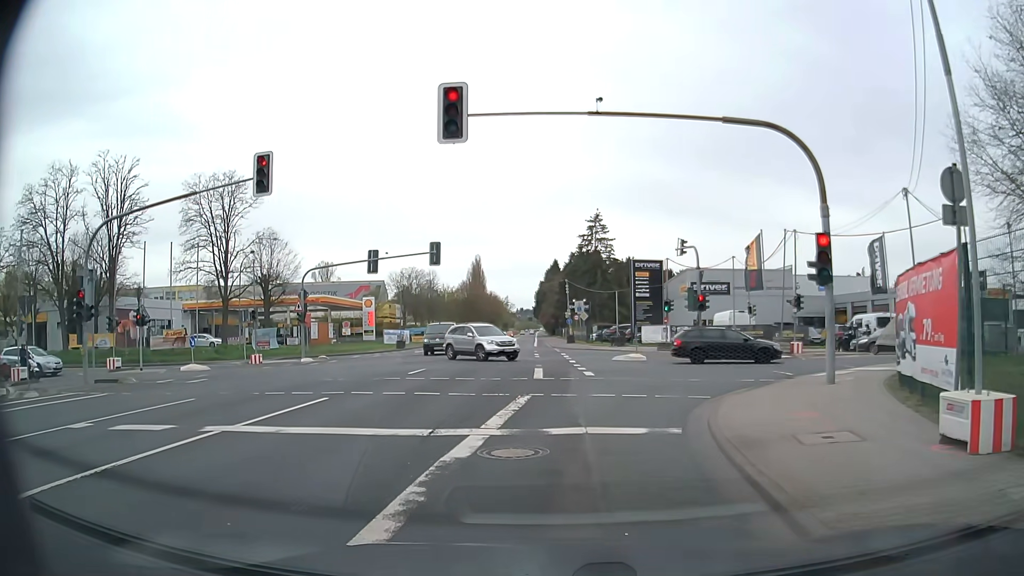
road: secondary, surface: asphalt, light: Day
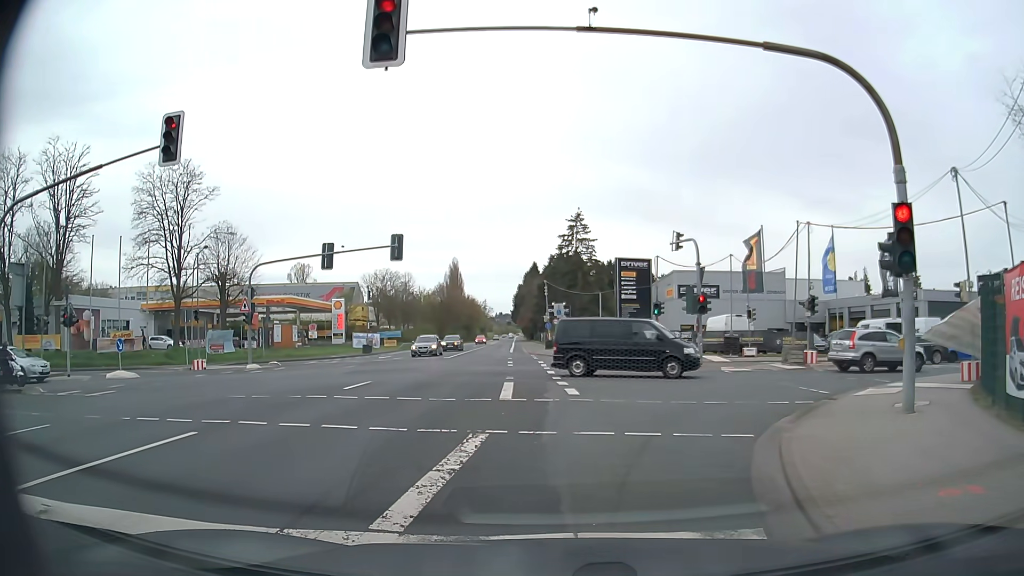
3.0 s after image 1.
(+0.1, +4.4) m; +2°
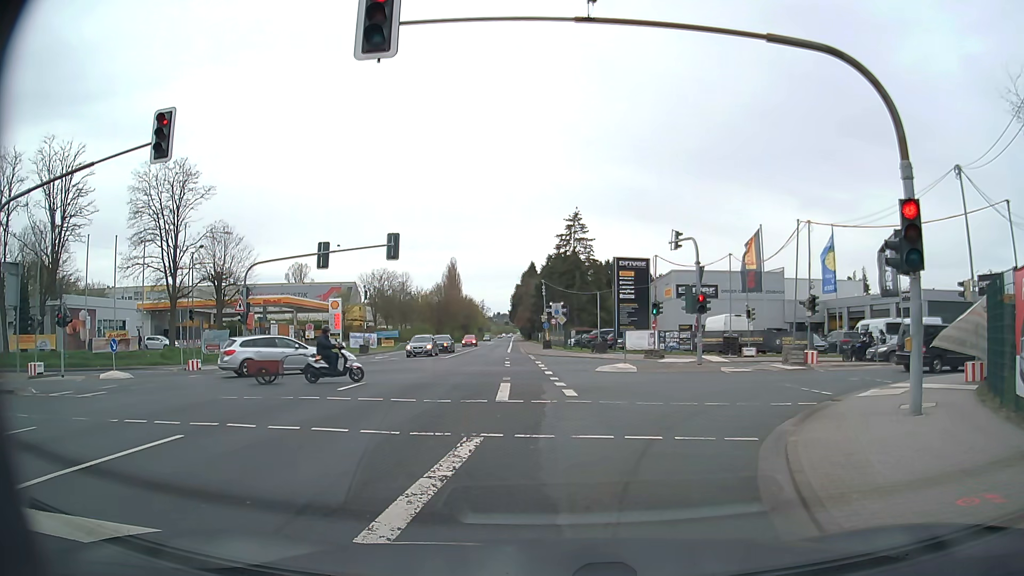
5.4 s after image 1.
(0.0, +0.4) m; 0°
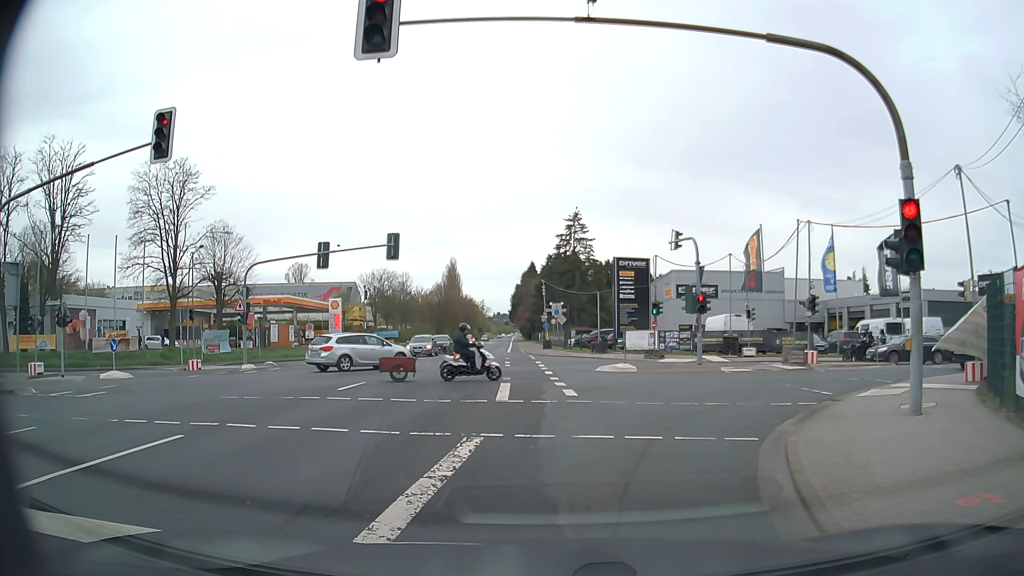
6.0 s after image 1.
(0.0, 0.0) m; 0°
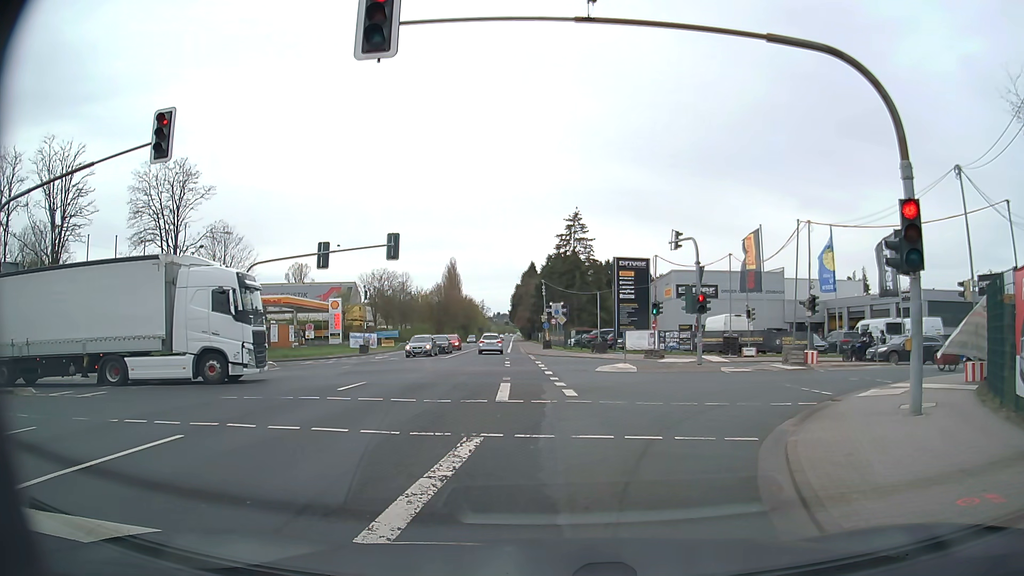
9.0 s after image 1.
(0.0, 0.0) m; 0°
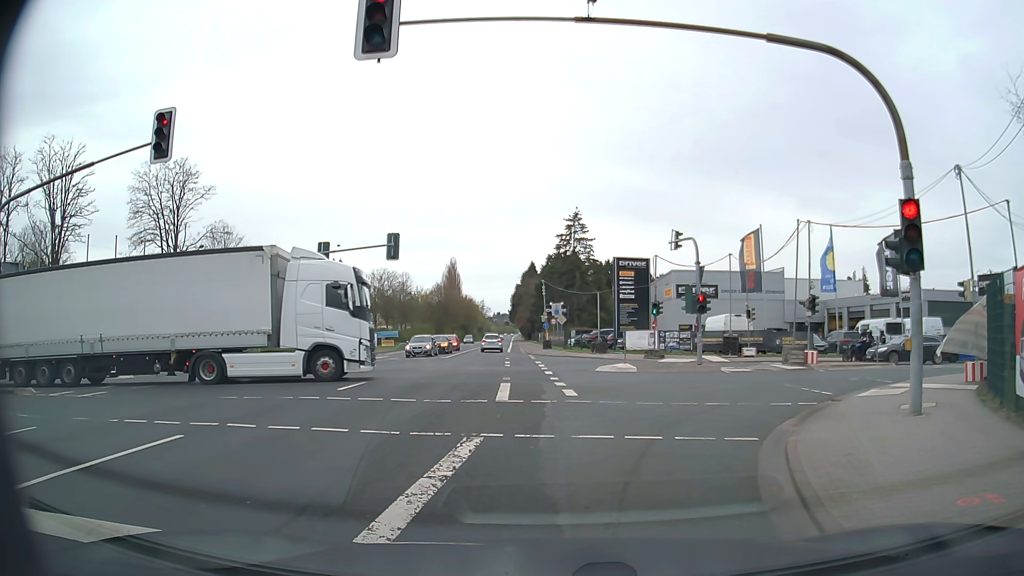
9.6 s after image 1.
(0.0, 0.0) m; 0°
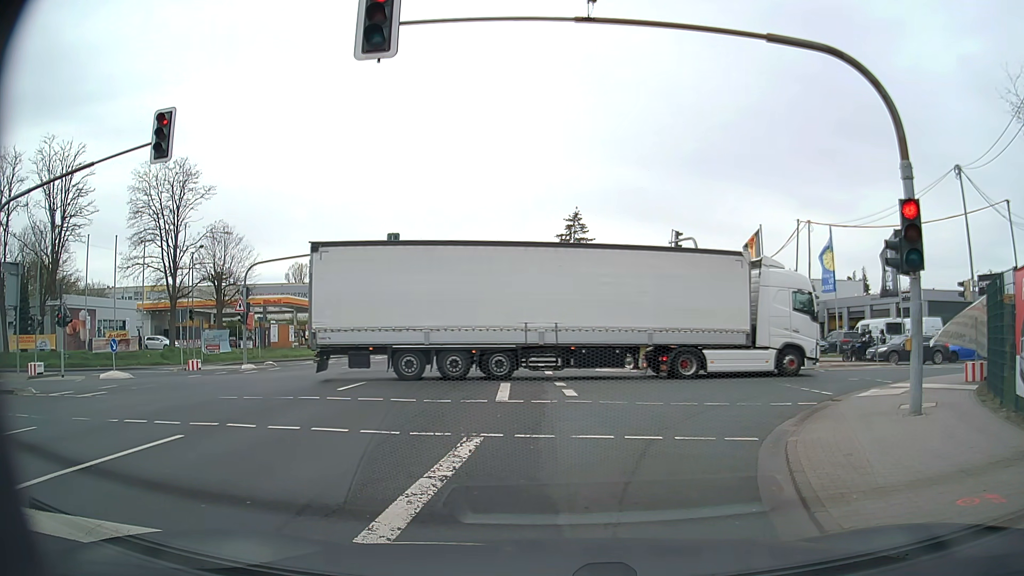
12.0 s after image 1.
(0.0, 0.0) m; 0°
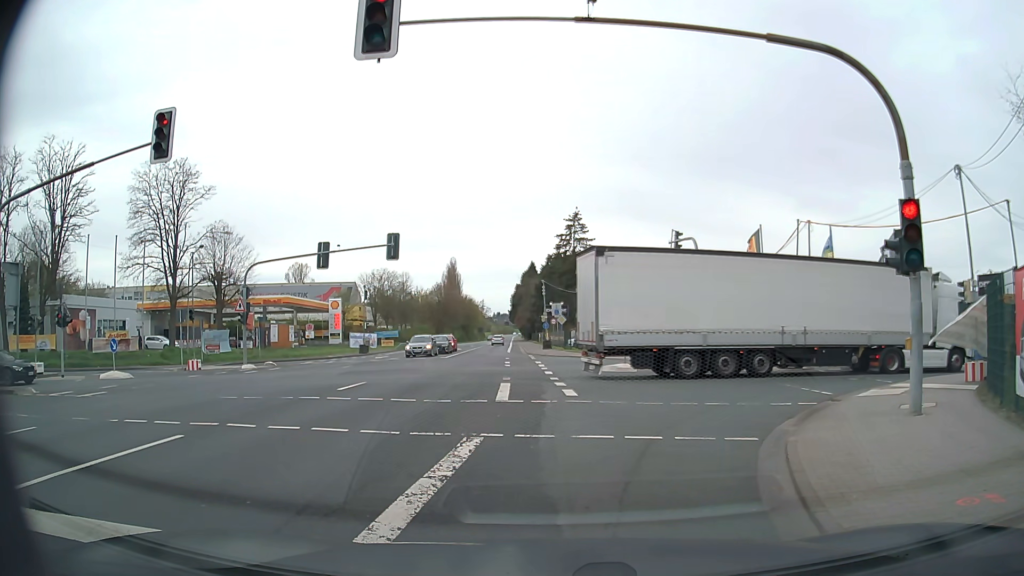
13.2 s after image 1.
(0.0, 0.0) m; 0°
(+1, +10) (+5, +19) (+13, +25) (+22, +28) (+32, +29) (+42, +29) (+52, +29) (+62, +30) (+72, +30) (+82, +30) m
